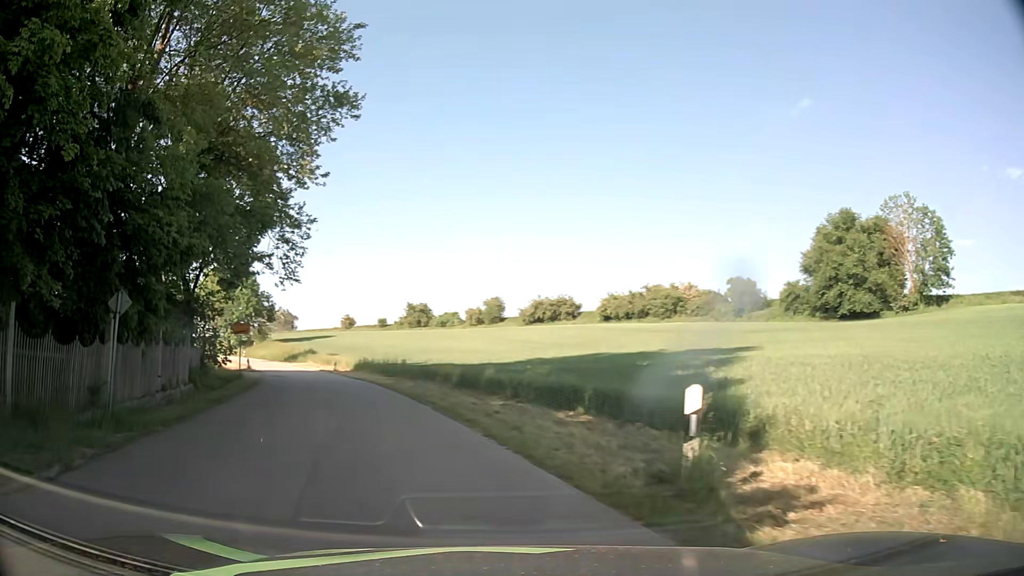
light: Day
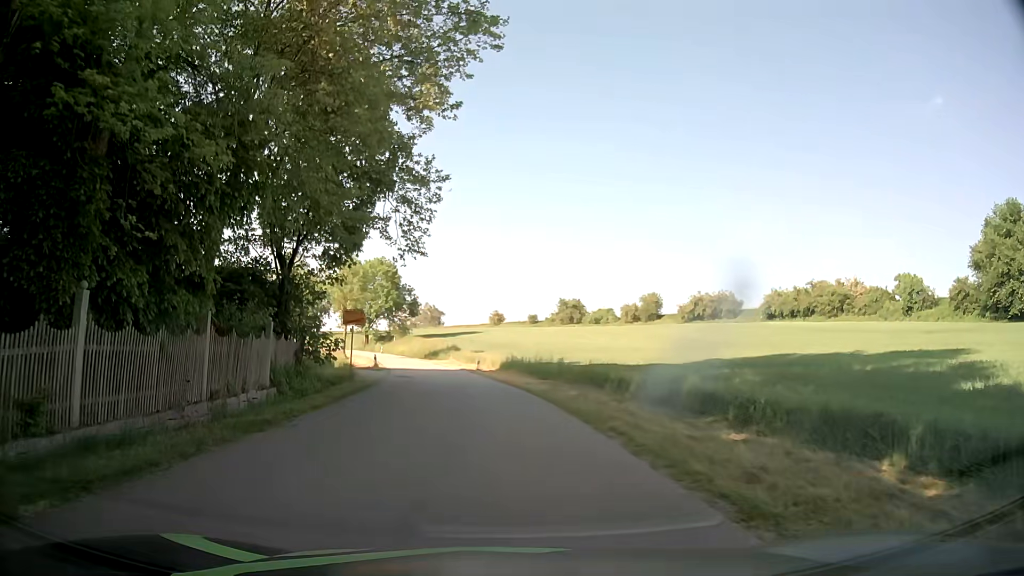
(-1.1, +7.7) m; -13°
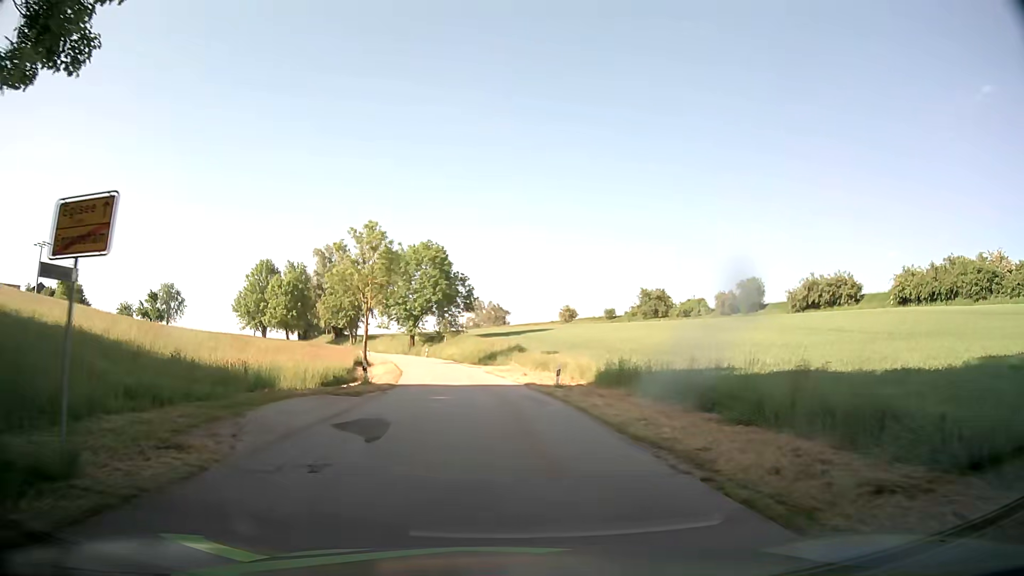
(-1.0, +22.8) m; -6°
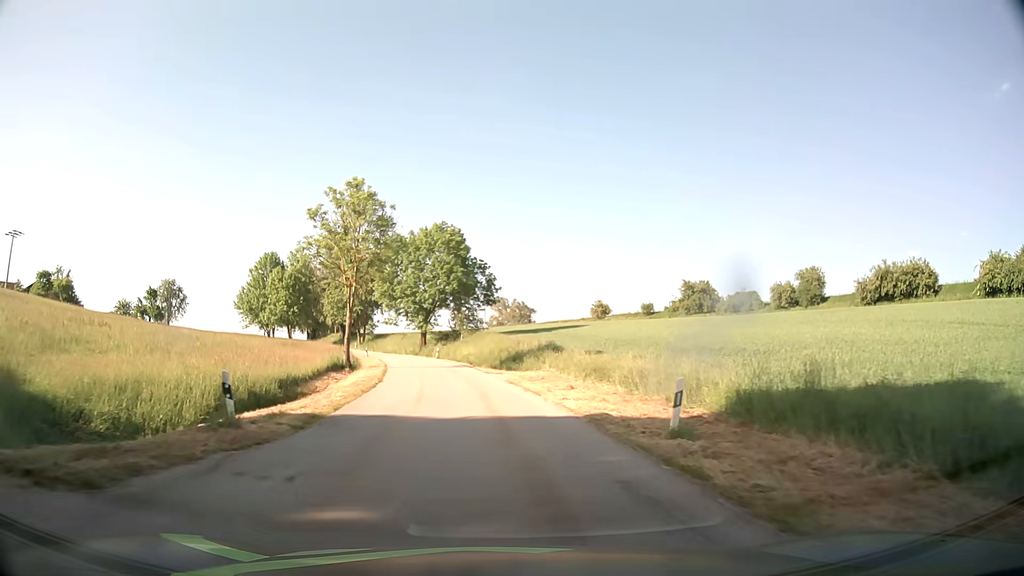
(-0.2, +15.1) m; -2°
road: tertiary
(0, +10) (-1, +20) (-1, +30) (-3, +40) (-5, +50) (-7, +59) (-10, +69) (-13, +79) (-16, +88) (-20, +97) m
